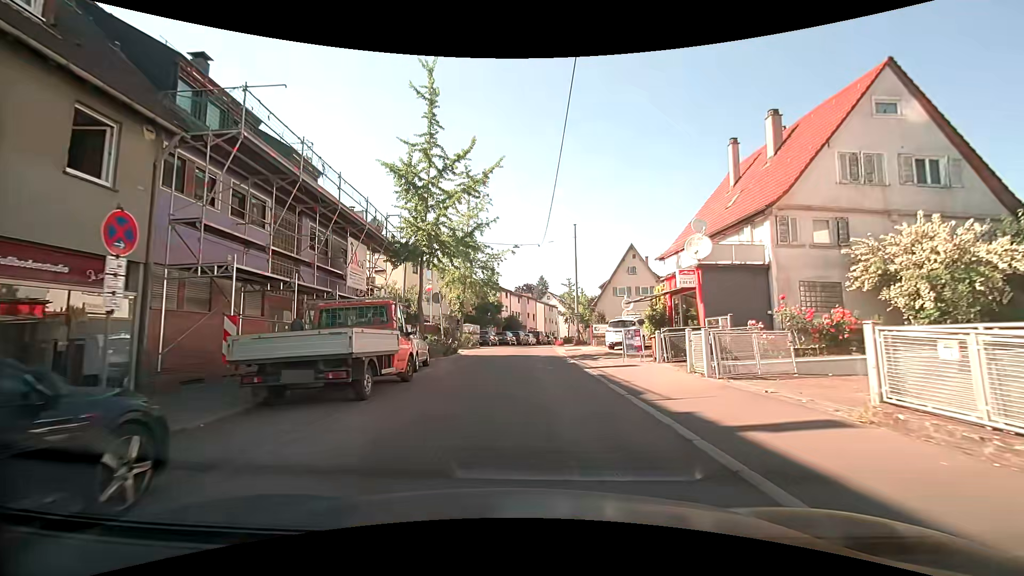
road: tertiary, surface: asphalt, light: Day
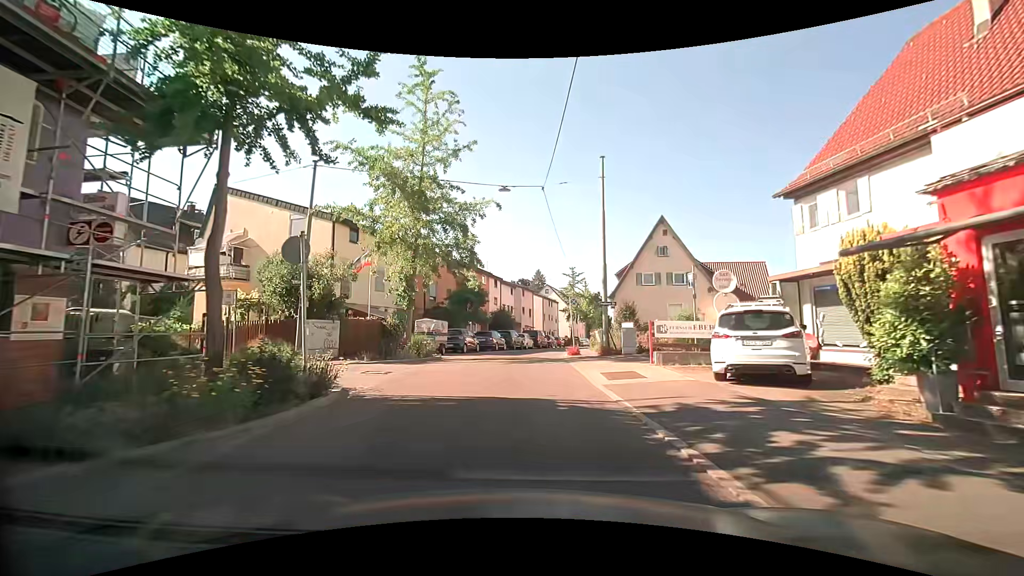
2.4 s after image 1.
(0.0, +15.4) m; 0°
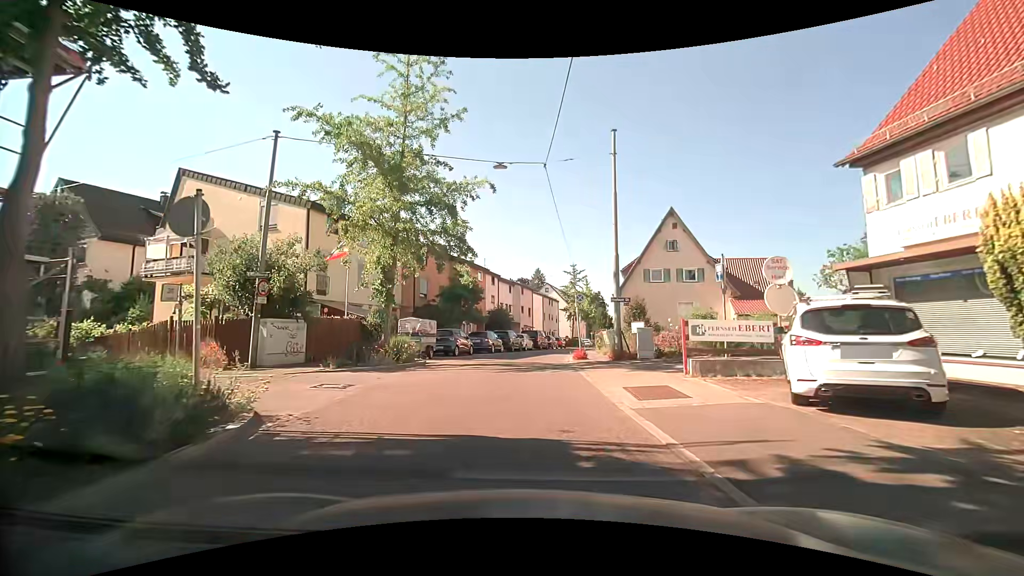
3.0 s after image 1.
(0.0, +3.2) m; +1°
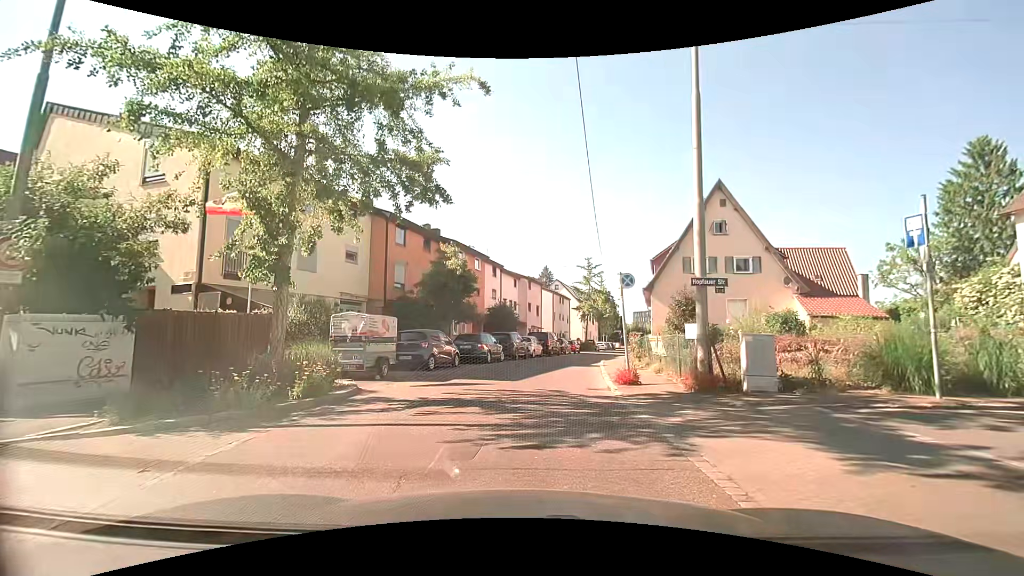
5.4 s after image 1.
(-0.1, +8.5) m; -1°
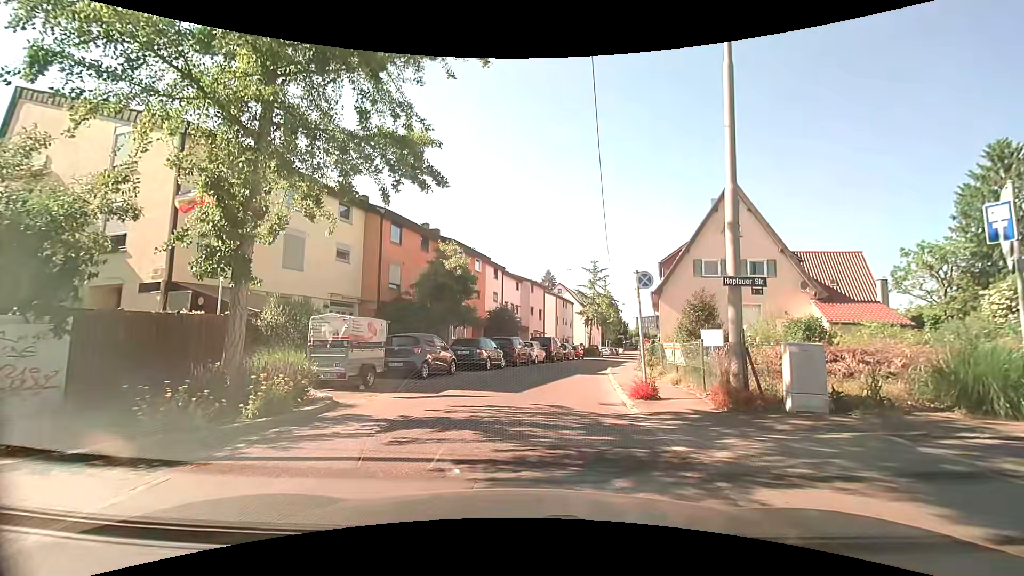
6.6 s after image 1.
(0.0, +1.5) m; -1°
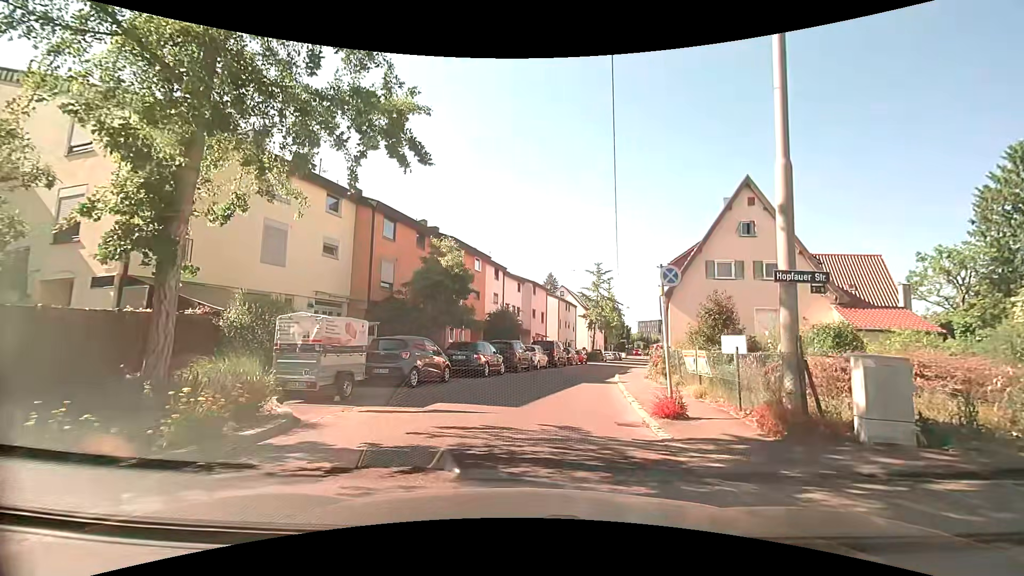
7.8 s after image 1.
(0.0, +2.0) m; +1°
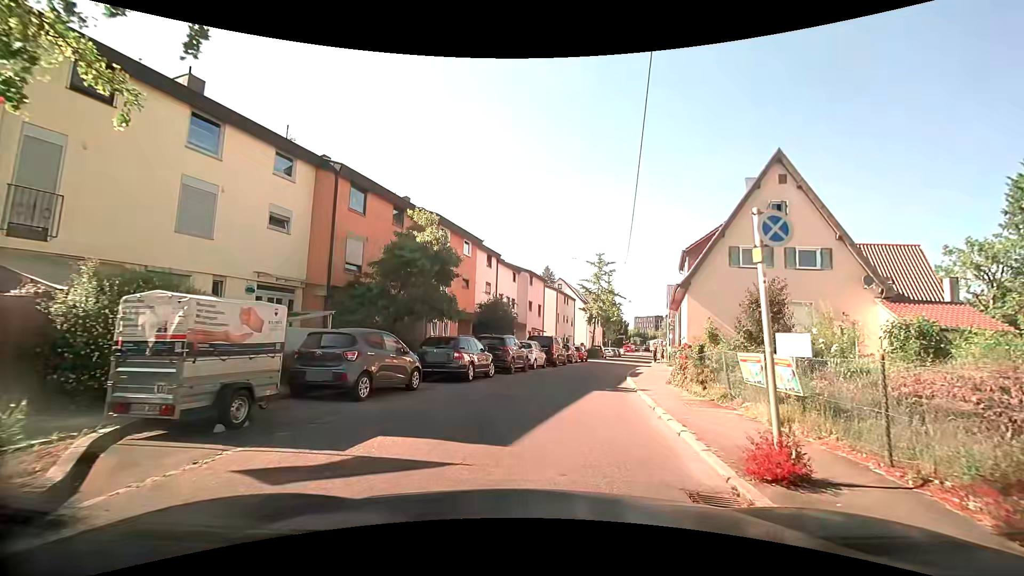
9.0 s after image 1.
(0.0, +4.3) m; 0°
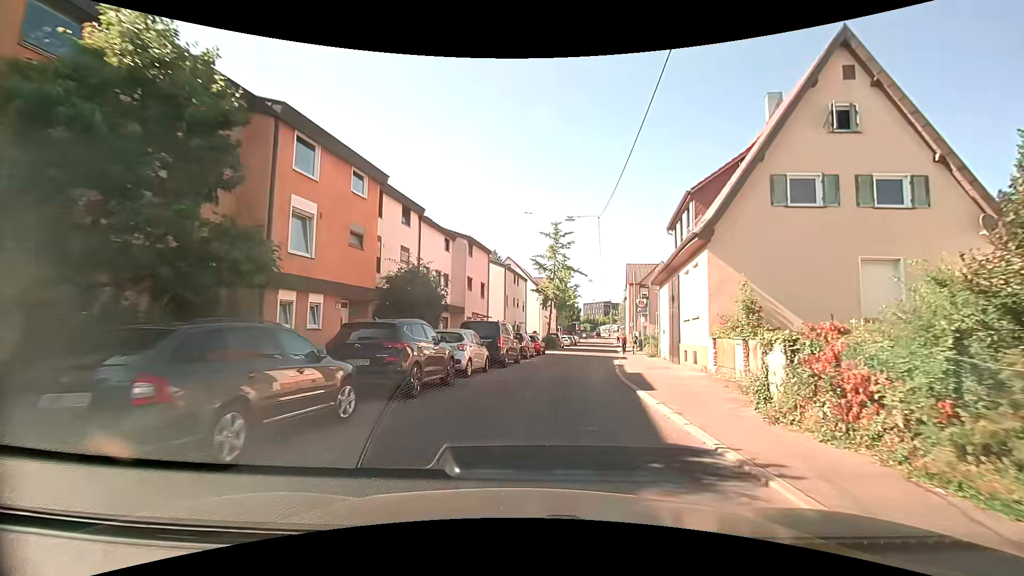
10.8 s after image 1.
(+0.6, +11.0) m; +6°
(+1, +10) (+2, +20) (+3, +30) (+5, +40) (+7, +49) (+8, +59) (+10, +69) (+10, +79) (+11, +89) (+13, +99) m
